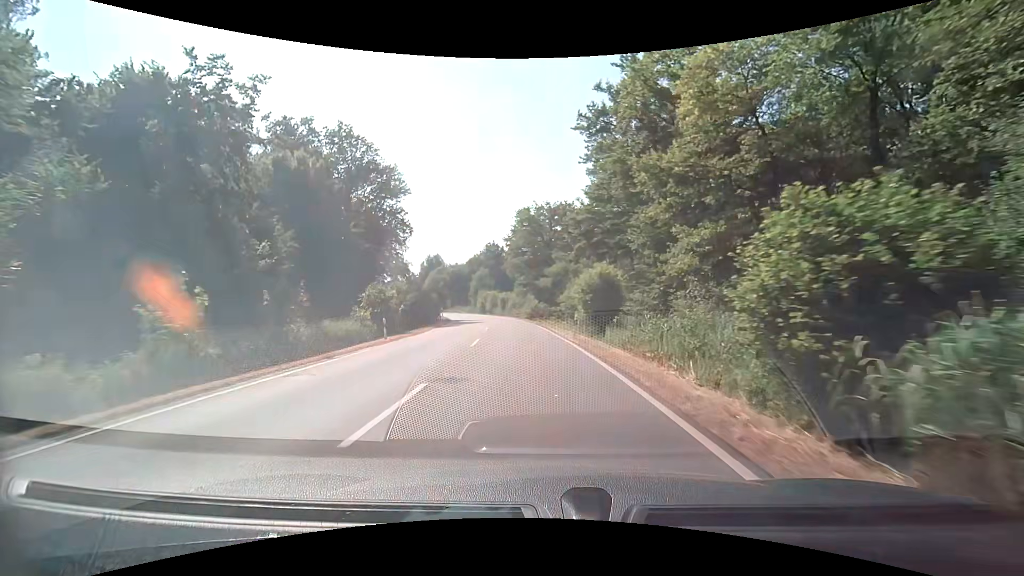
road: secondary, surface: asphalt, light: Day
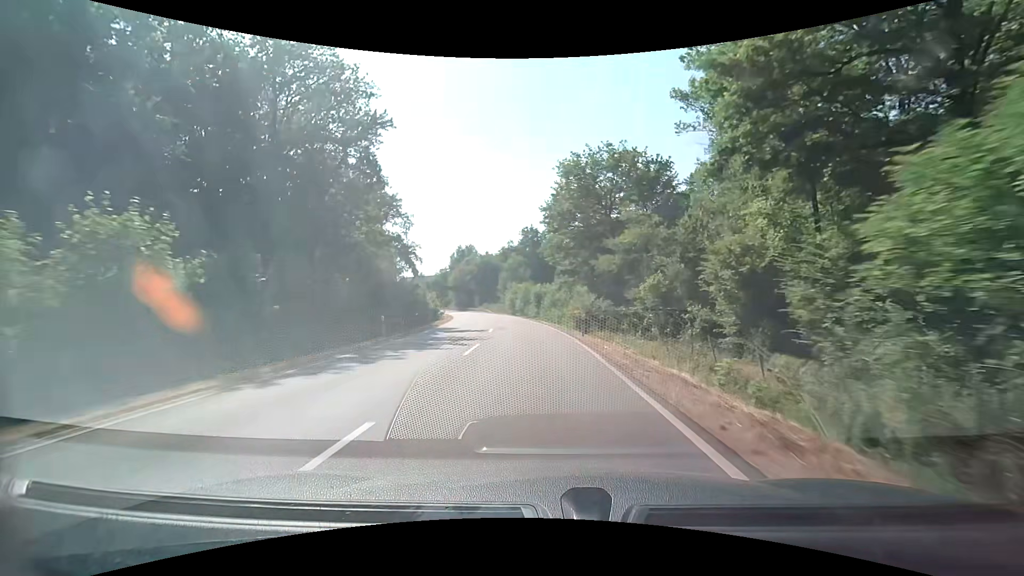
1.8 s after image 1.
(-1.3, +27.9) m; -5°
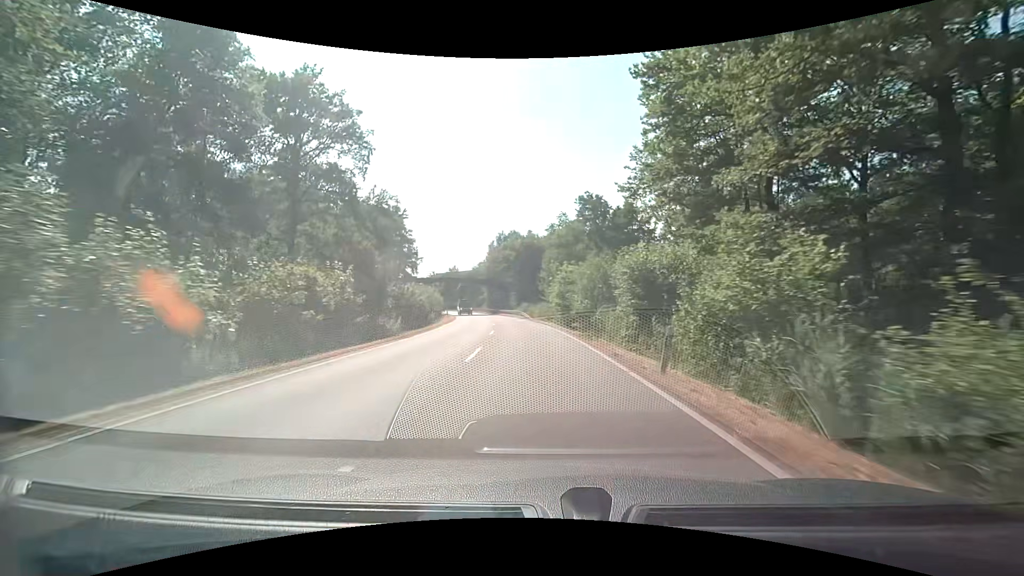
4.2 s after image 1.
(-2.2, +37.8) m; -6°
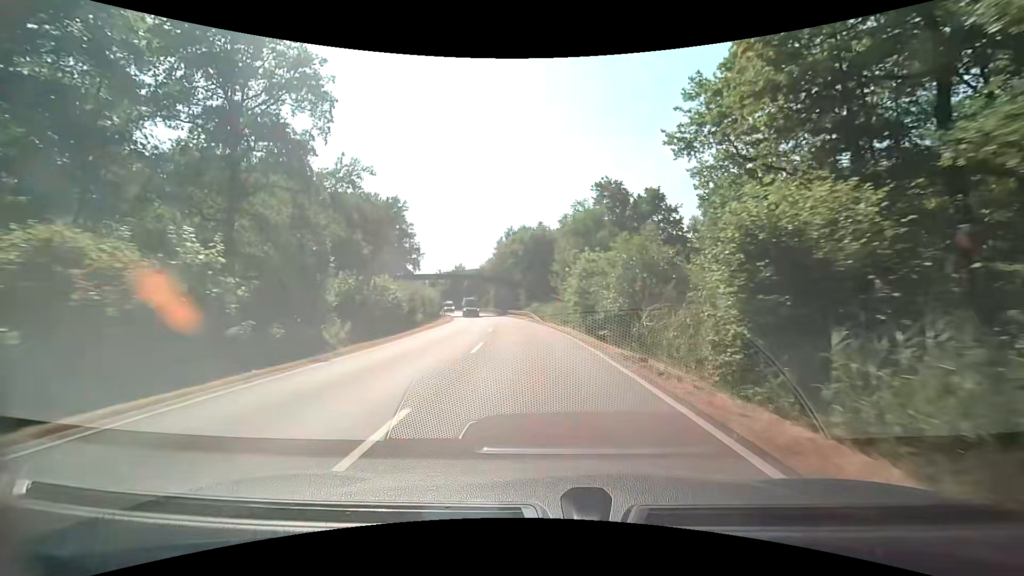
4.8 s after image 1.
(-0.1, +9.7) m; -2°
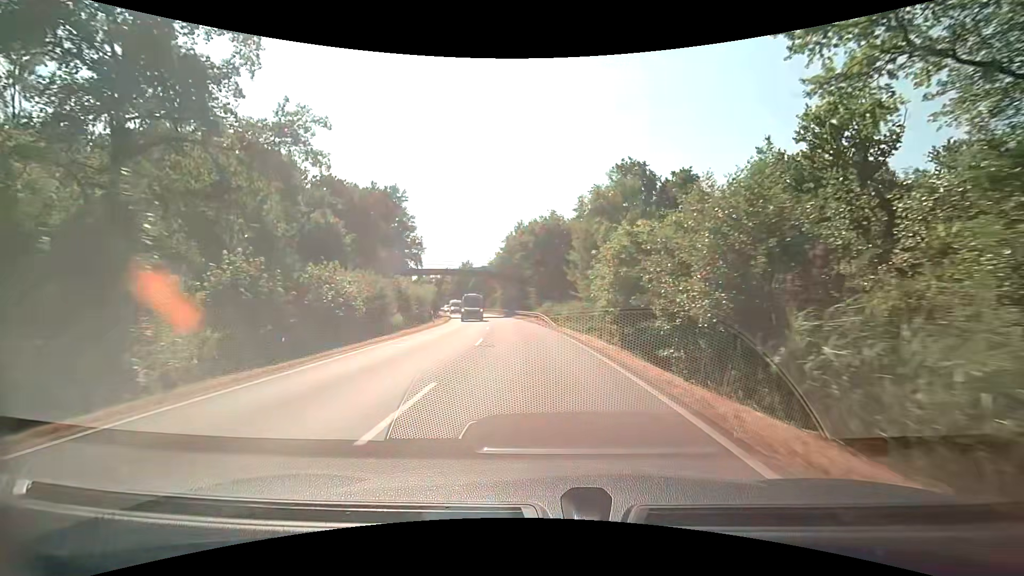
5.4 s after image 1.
(0.0, +9.7) m; -1°
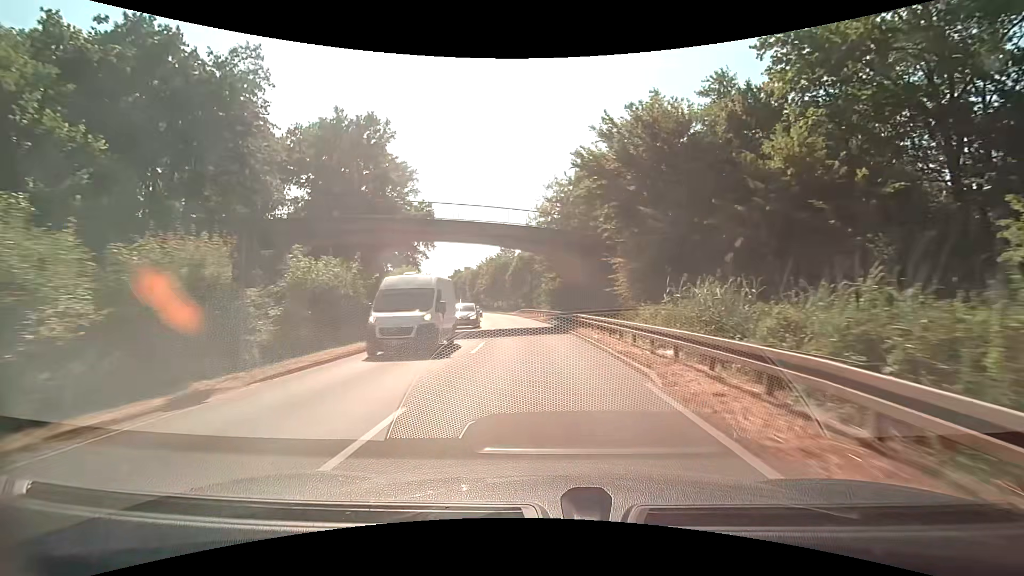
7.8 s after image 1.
(-2.3, +38.4) m; -7°
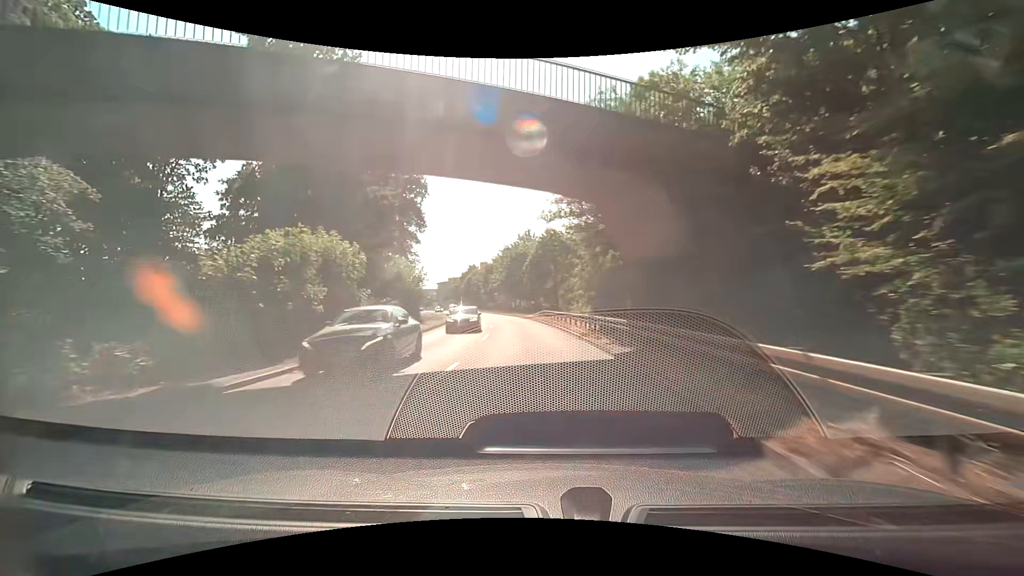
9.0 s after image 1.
(-0.4, +18.8) m; -2°
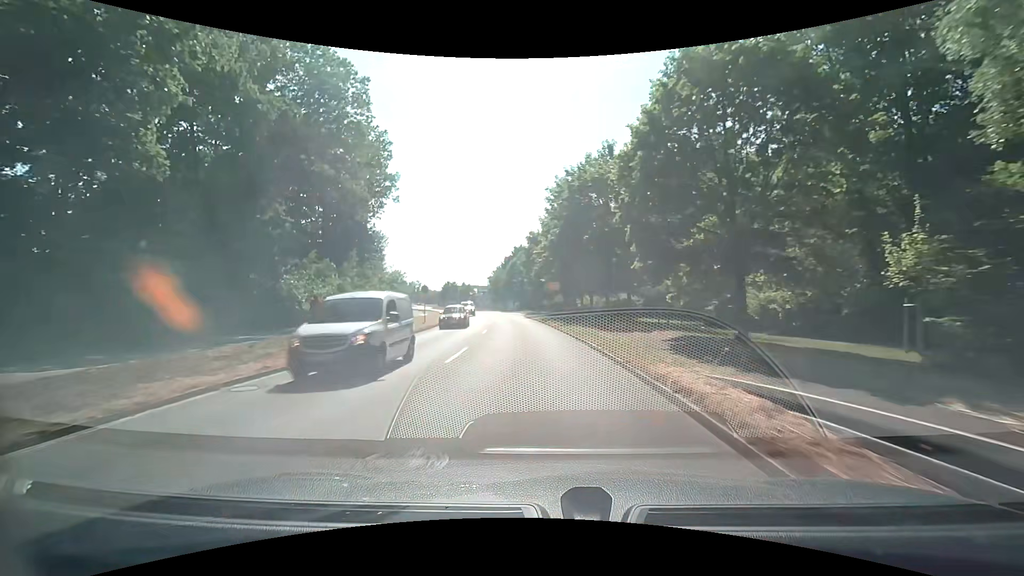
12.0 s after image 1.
(-2.6, +44.1) m; -7°
(0, +10) (-1, +20) (-2, +30) (-3, +40) (-4, +50) (-6, +60) (-7, +70) (-9, +79) (-12, +89) (-15, +99) m
